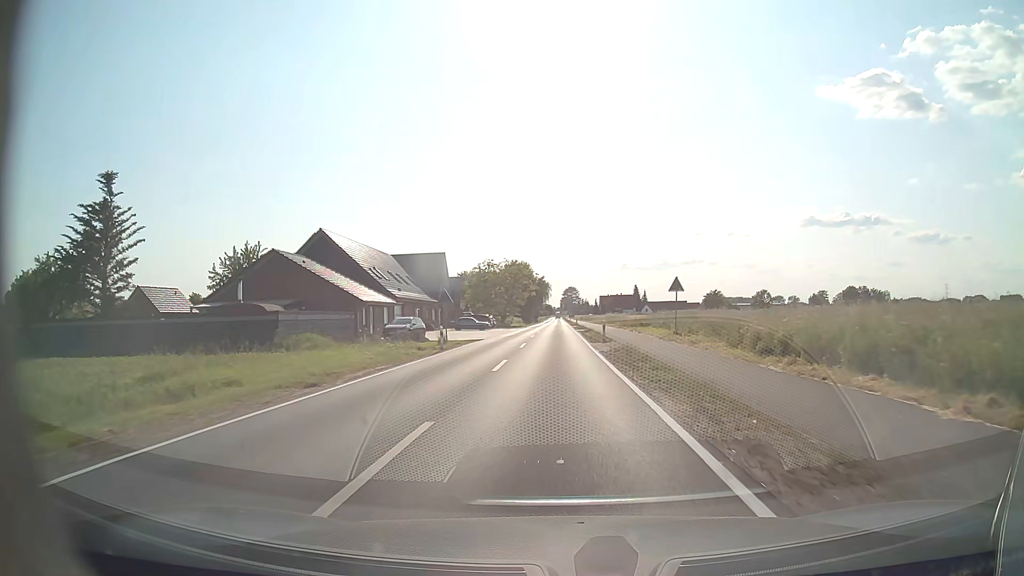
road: tertiary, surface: asphalt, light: Day
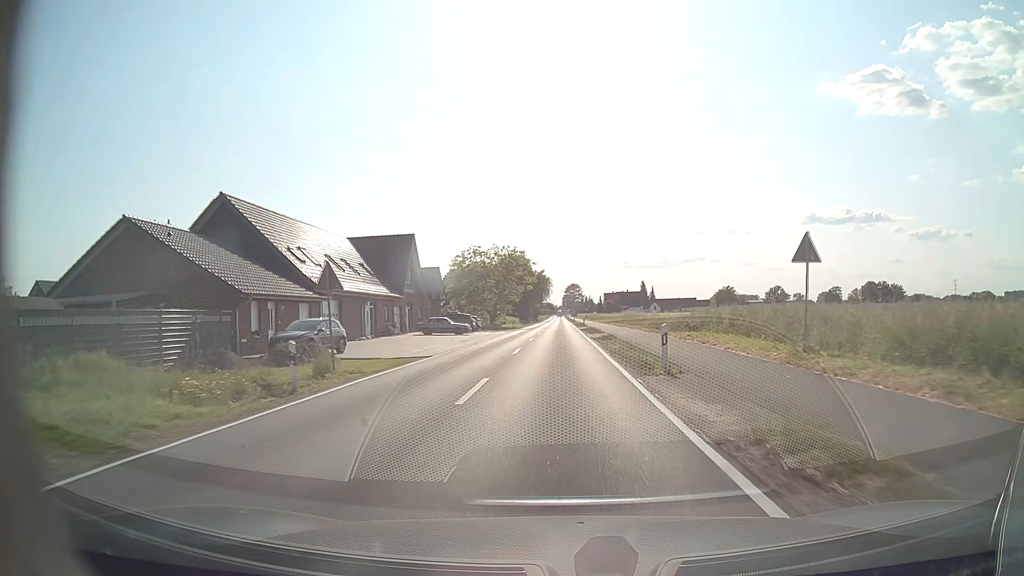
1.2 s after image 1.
(-0.1, +18.2) m; 0°
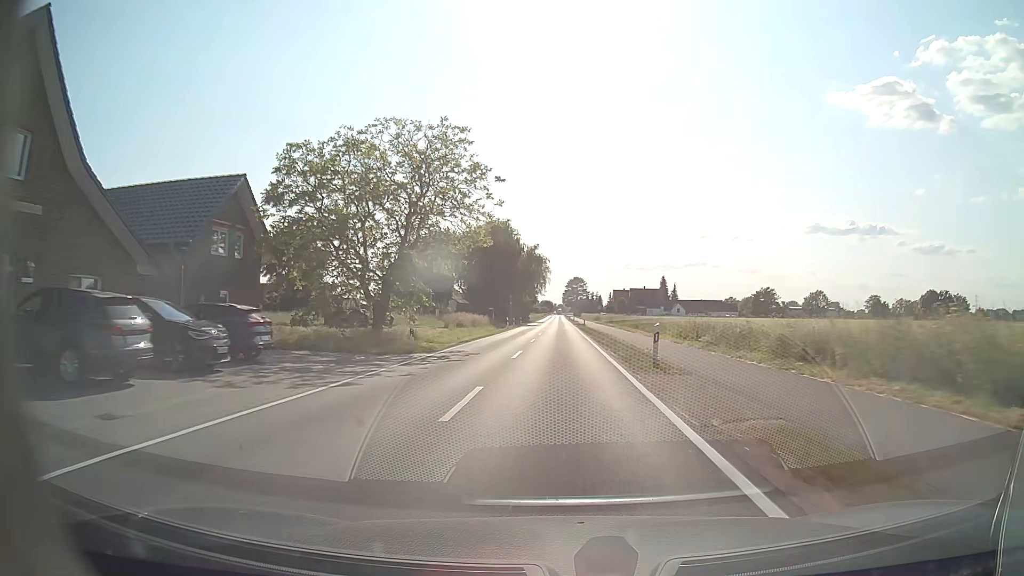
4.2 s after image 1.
(+0.1, +50.2) m; 0°
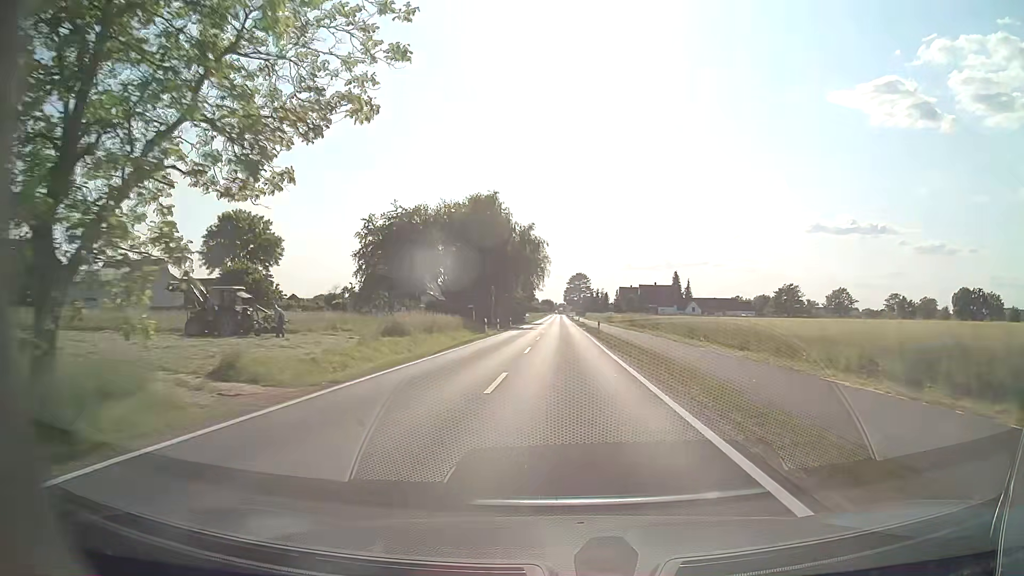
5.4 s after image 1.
(-0.1, +21.1) m; 0°
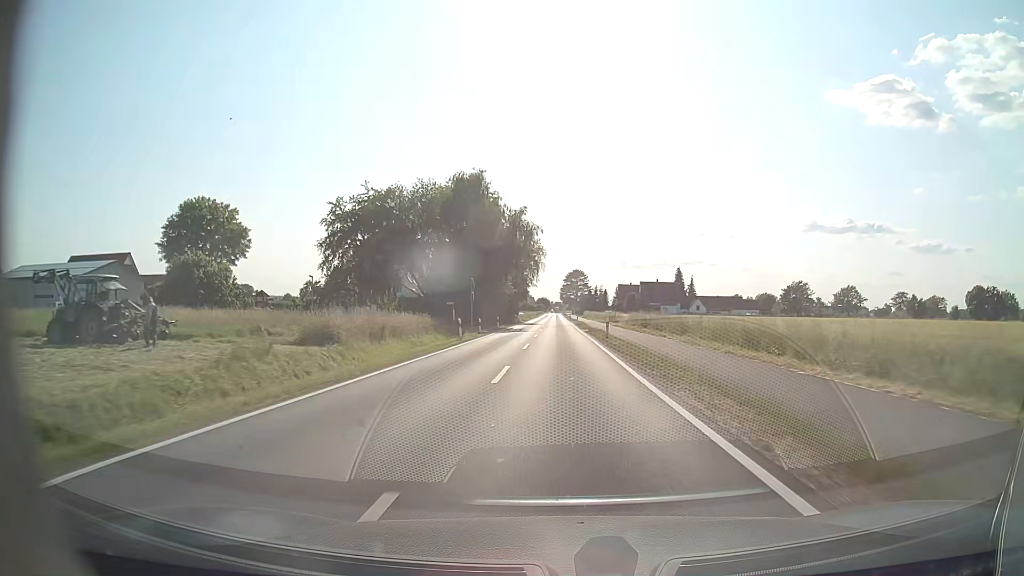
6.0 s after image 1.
(0.0, +10.4) m; 0°
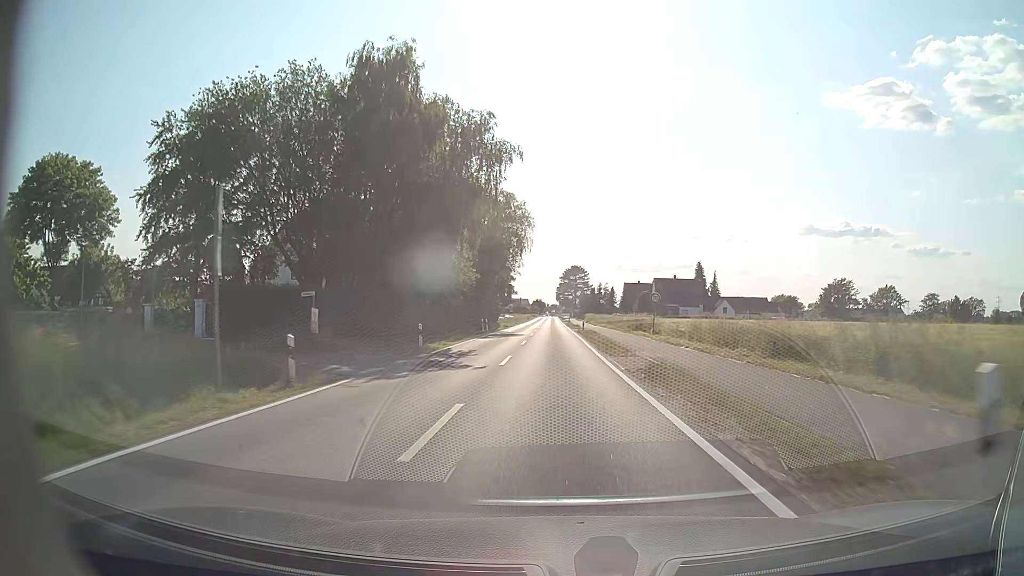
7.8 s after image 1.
(+0.2, +31.0) m; 0°
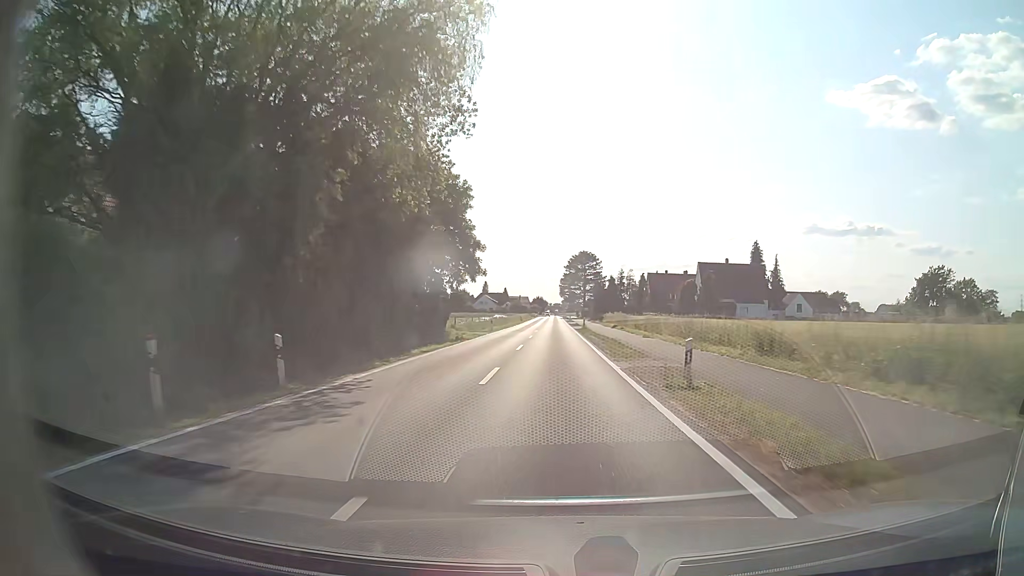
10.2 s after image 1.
(-0.2, +41.4) m; 0°
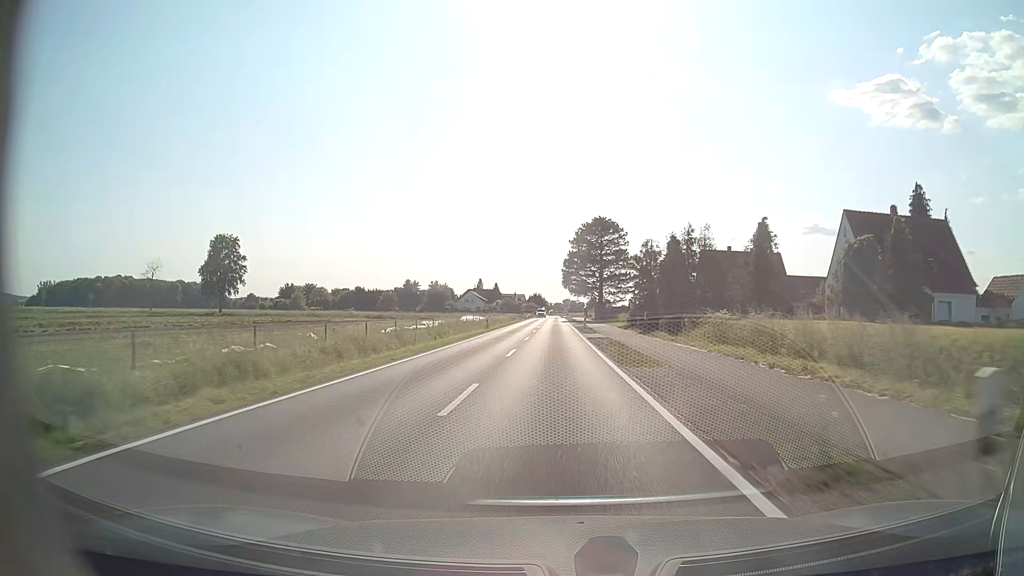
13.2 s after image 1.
(0.0, +52.3) m; 0°
(0, +10) (0, +20) (0, +30) (0, +40) (0, +50) (0, +60) (0, +70) (0, +80) (0, +90) (0, +100) m
